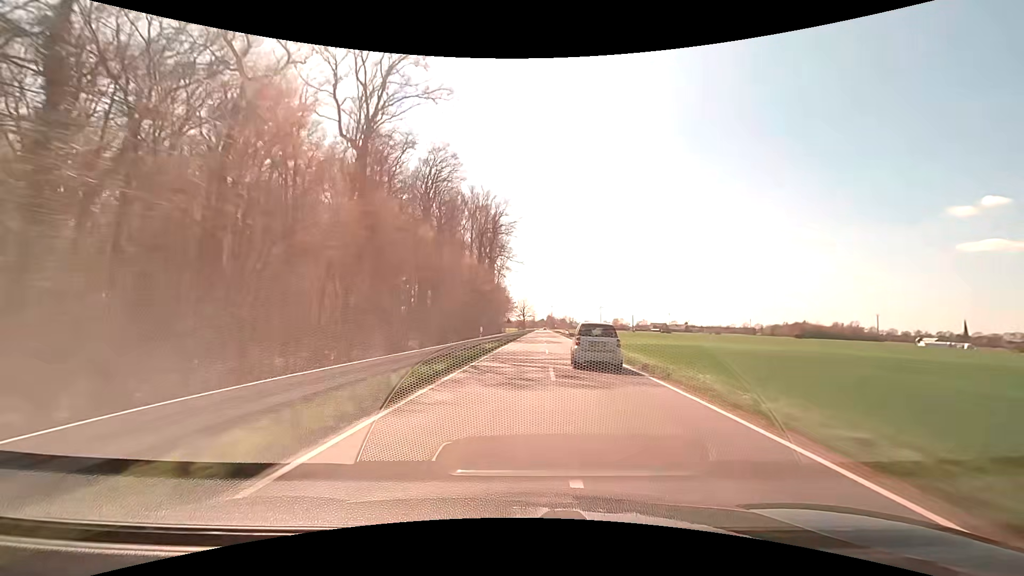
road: secondary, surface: asphalt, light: Day
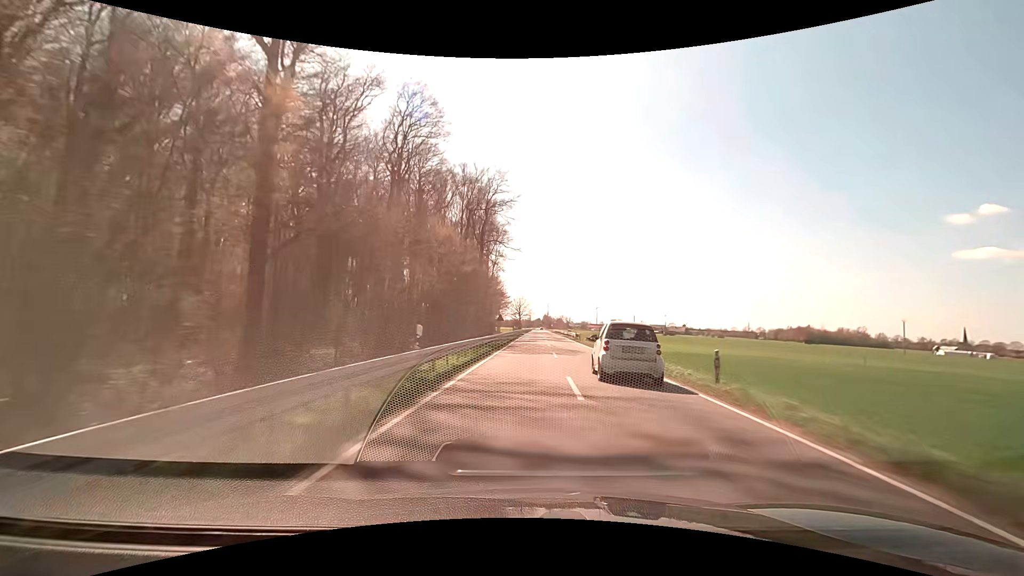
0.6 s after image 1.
(0.0, +15.6) m; +1°
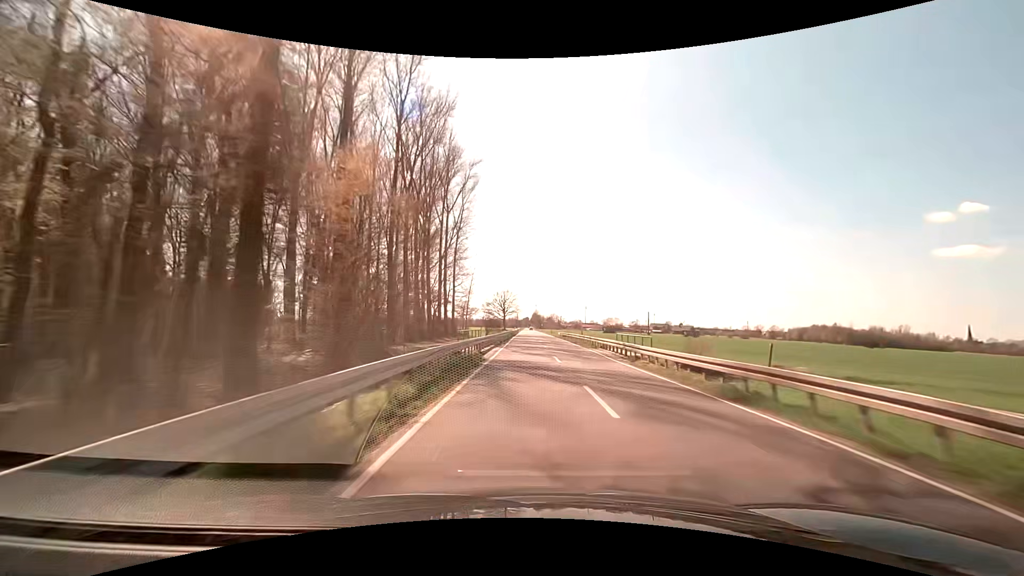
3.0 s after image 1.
(+1.3, +62.6) m; +2°
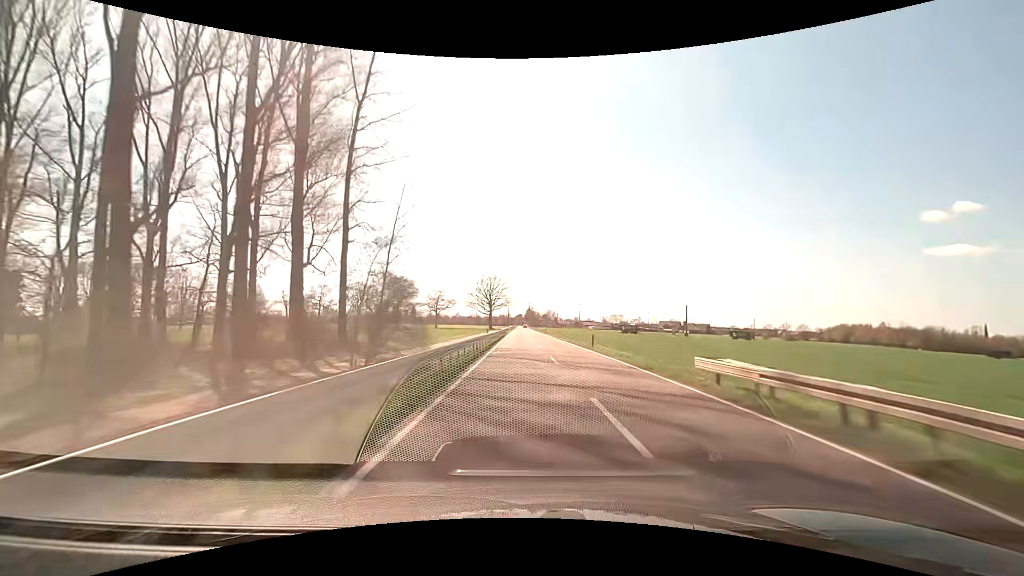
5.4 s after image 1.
(+0.2, +63.0) m; +1°
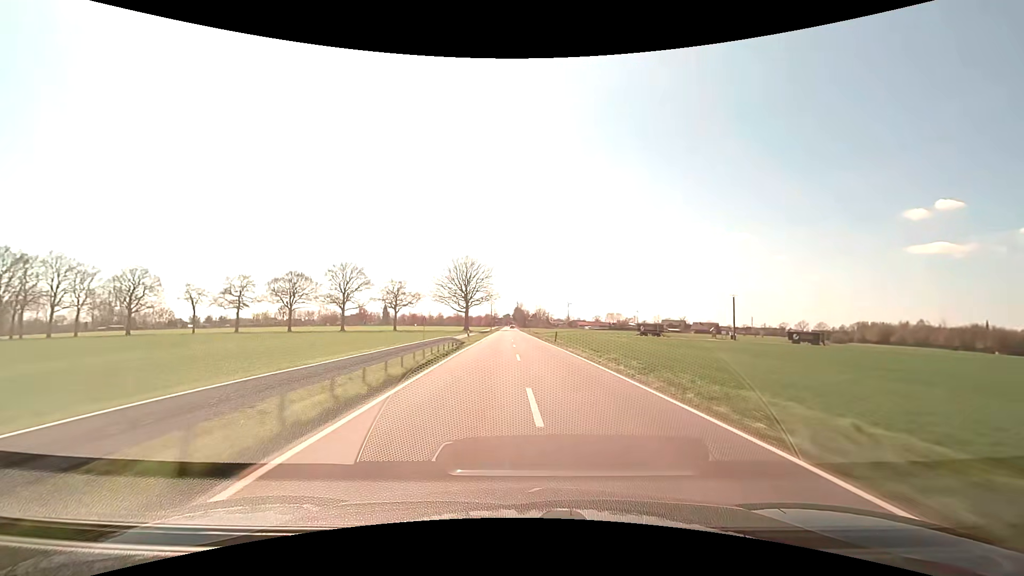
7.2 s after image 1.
(+0.5, +47.4) m; +1°
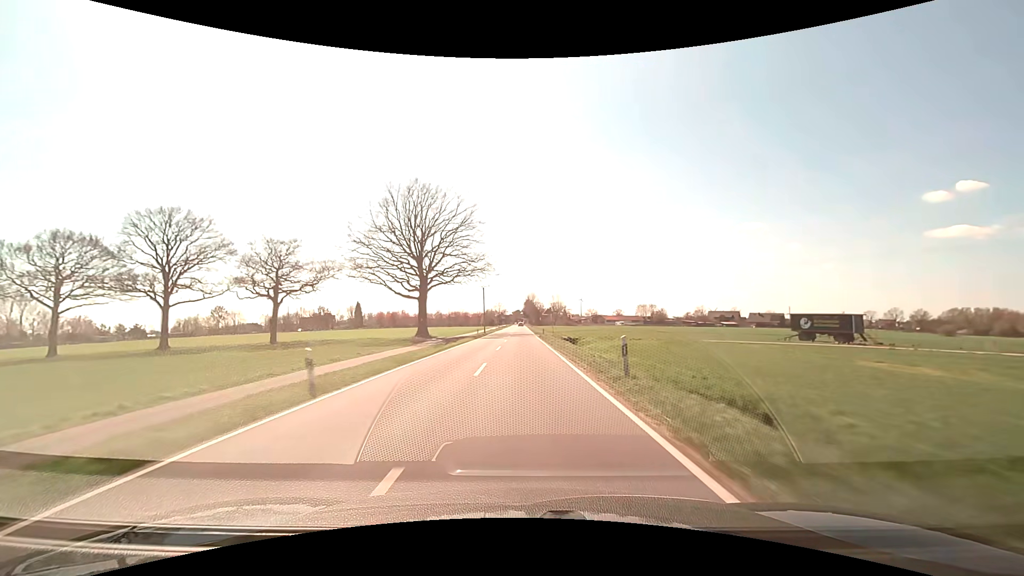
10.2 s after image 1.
(-1.0, +78.6) m; -1°
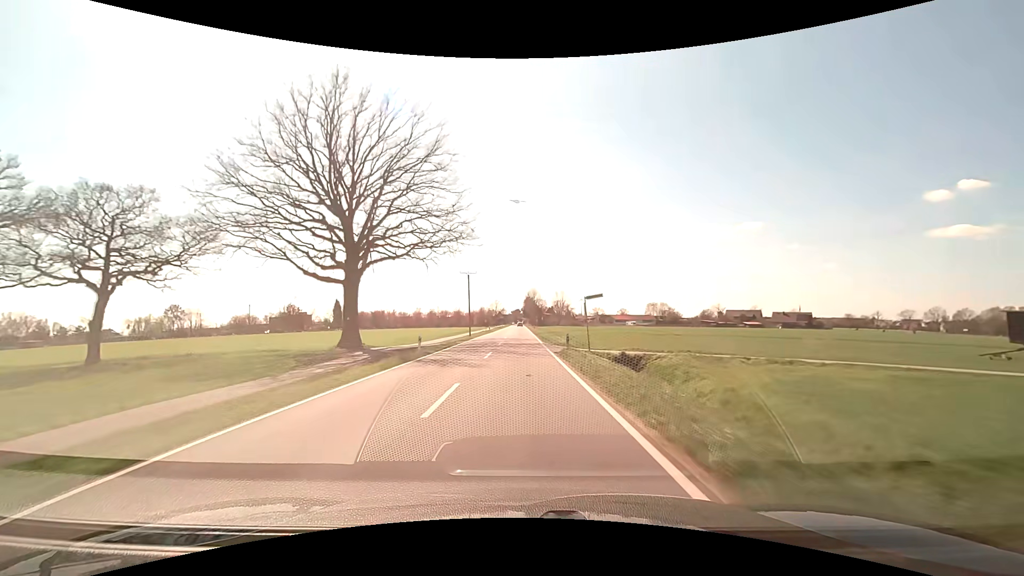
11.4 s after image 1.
(0.0, +29.8) m; 0°
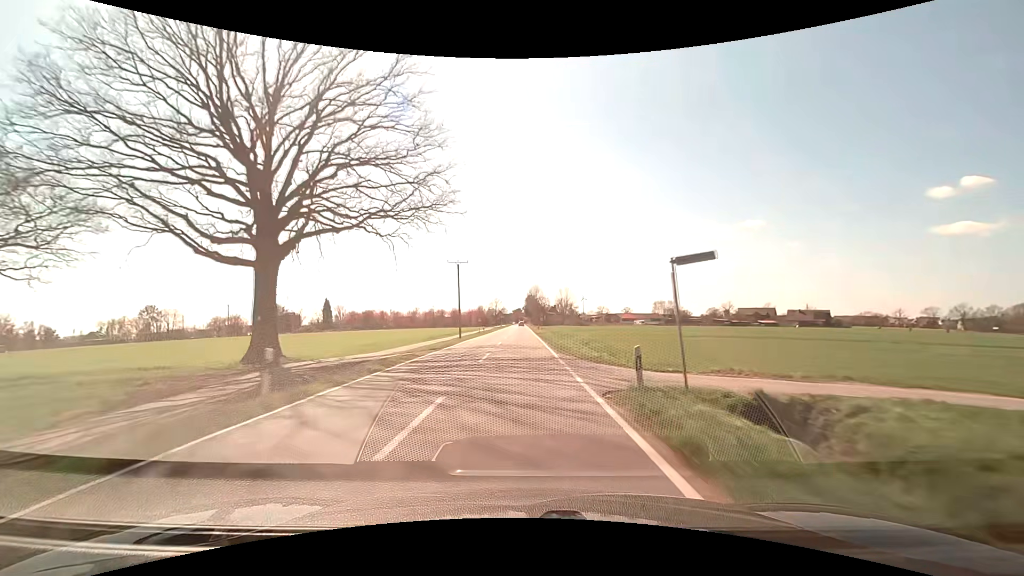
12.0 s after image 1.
(0.0, +14.2) m; 0°
(0, +10) (0, +20) (0, +30) (0, +40) (0, +50) (0, +60) (0, +70) (0, +80) (-1, +90) (-1, +100) m
